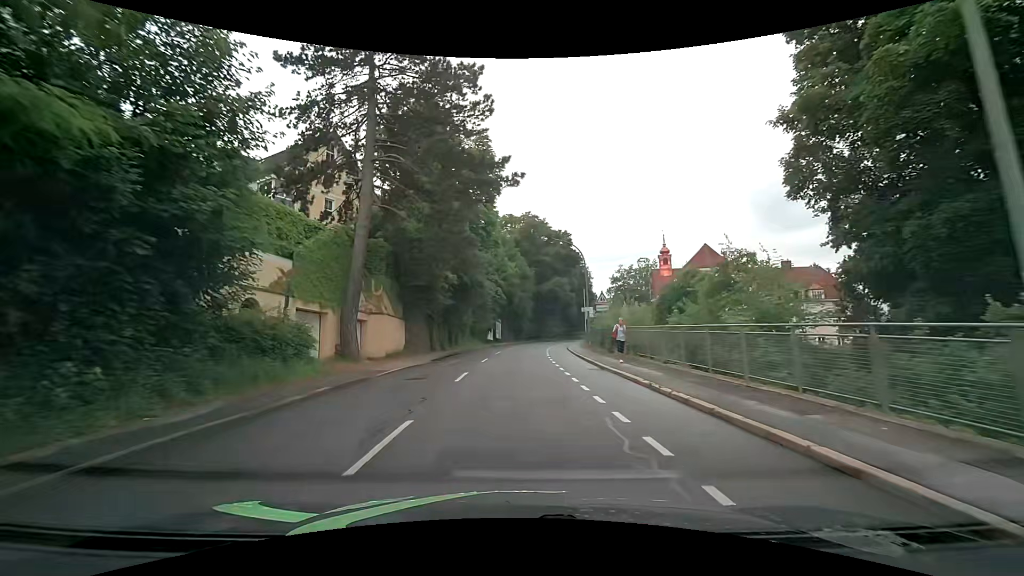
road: tertiary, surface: asphalt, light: Day
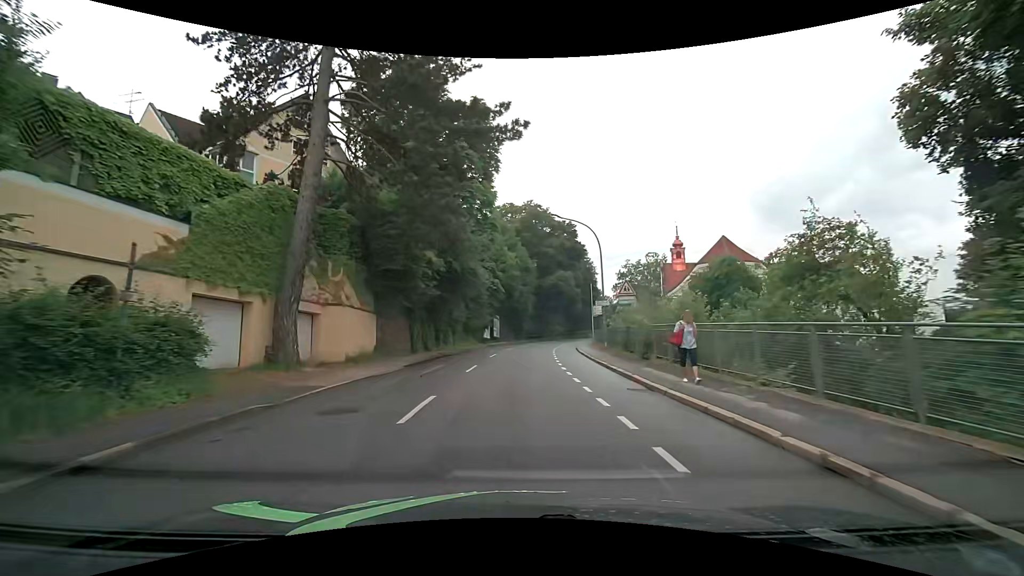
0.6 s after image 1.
(0.0, +6.7) m; 0°
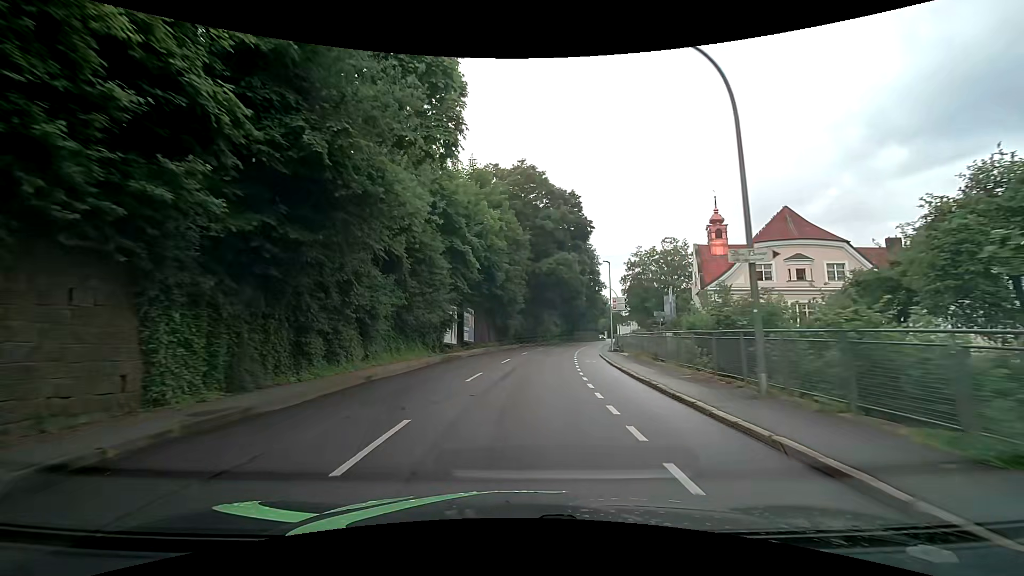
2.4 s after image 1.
(+0.2, +20.8) m; +2°
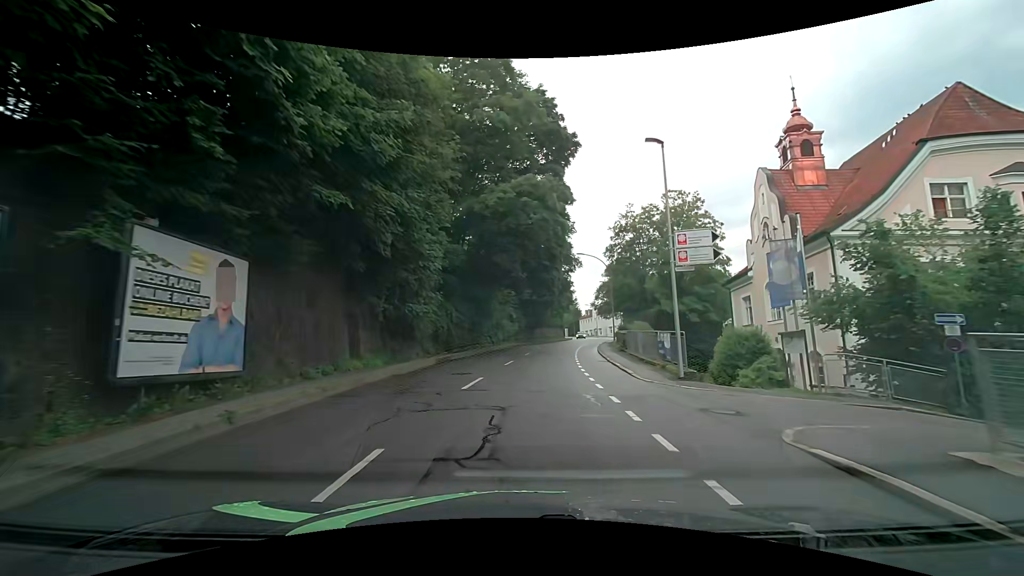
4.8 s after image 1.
(+1.4, +28.9) m; +5°
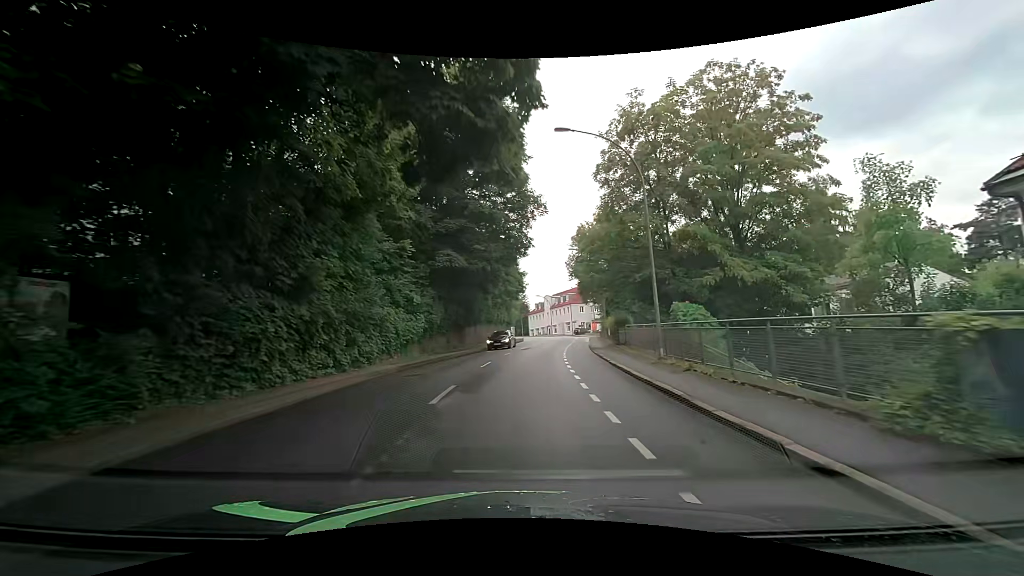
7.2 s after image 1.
(+2.0, +29.4) m; +7°
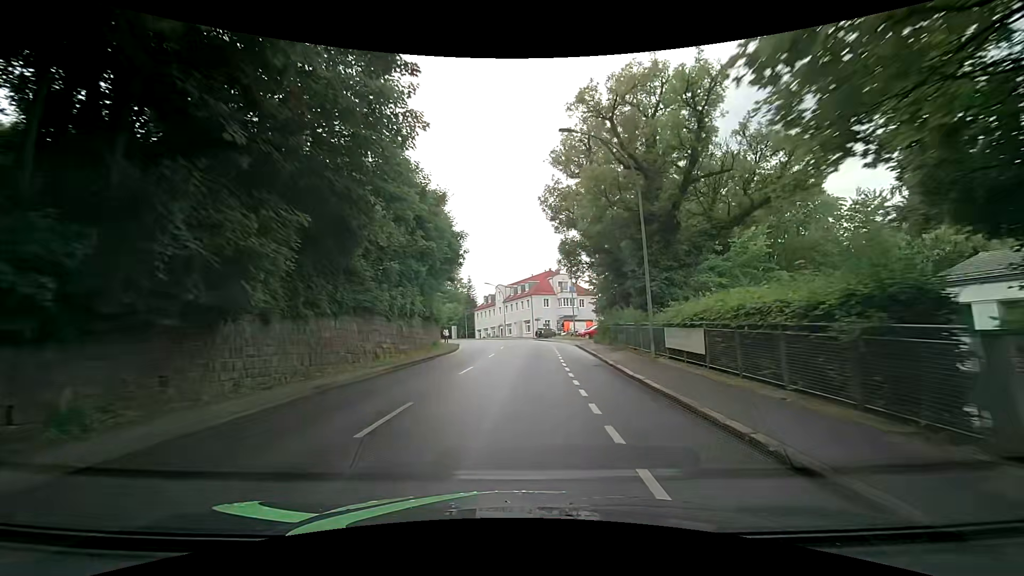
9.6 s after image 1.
(+1.5, +29.5) m; +6°
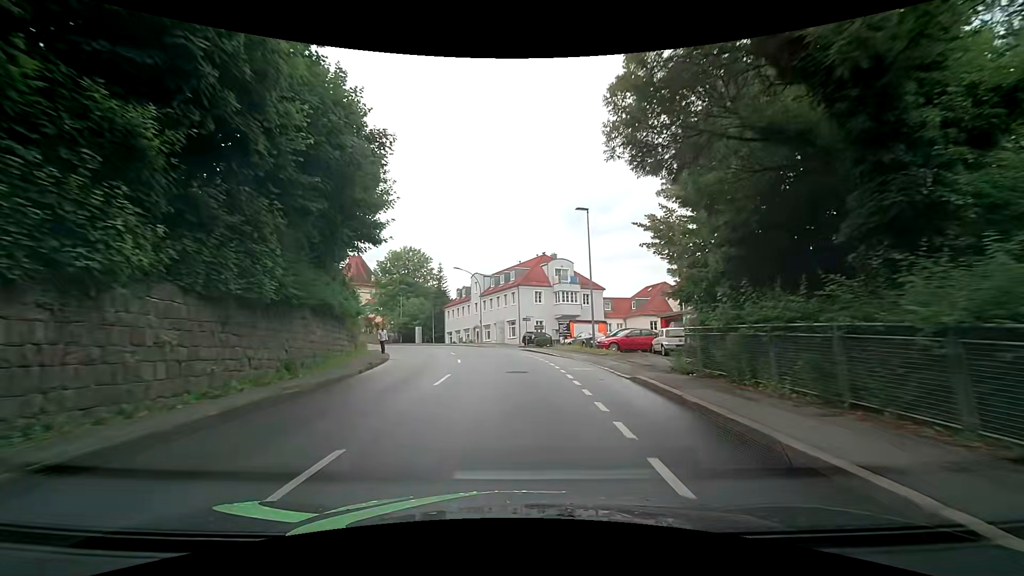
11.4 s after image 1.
(+0.2, +21.7) m; +1°
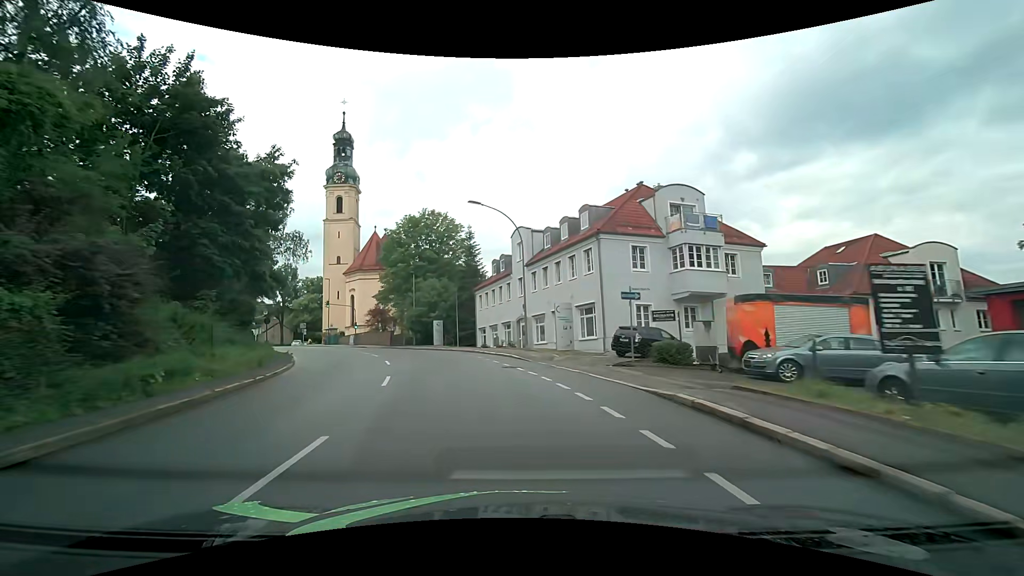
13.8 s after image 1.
(-0.9, +28.3) m; -6°
(-1, +10) (-2, +20) (-5, +29) (-9, +39) (-14, +47) (-20, +55) (-26, +63) (-32, +71) (-39, +78) (-46, +86) m
